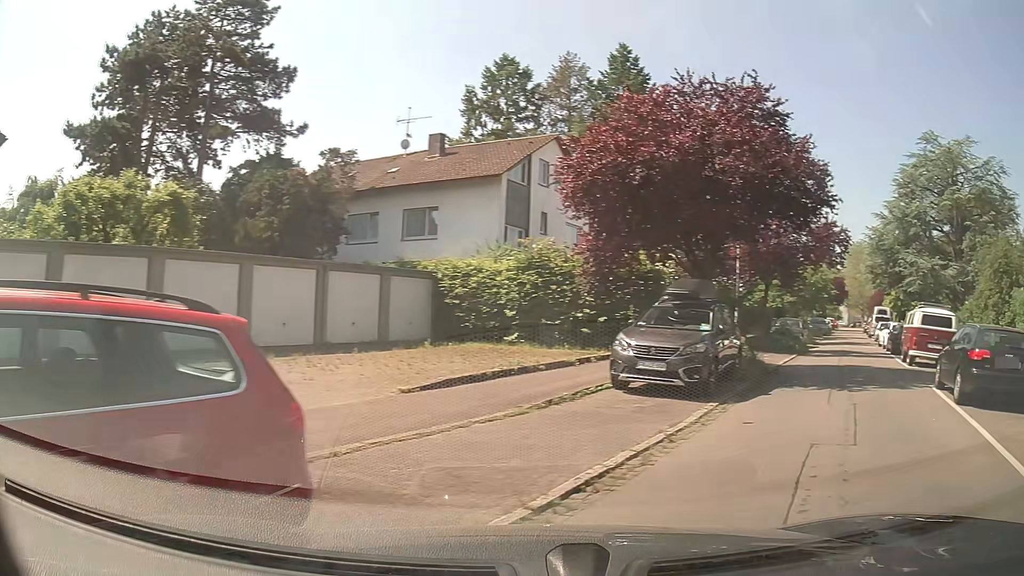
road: residential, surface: asphalt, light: Day
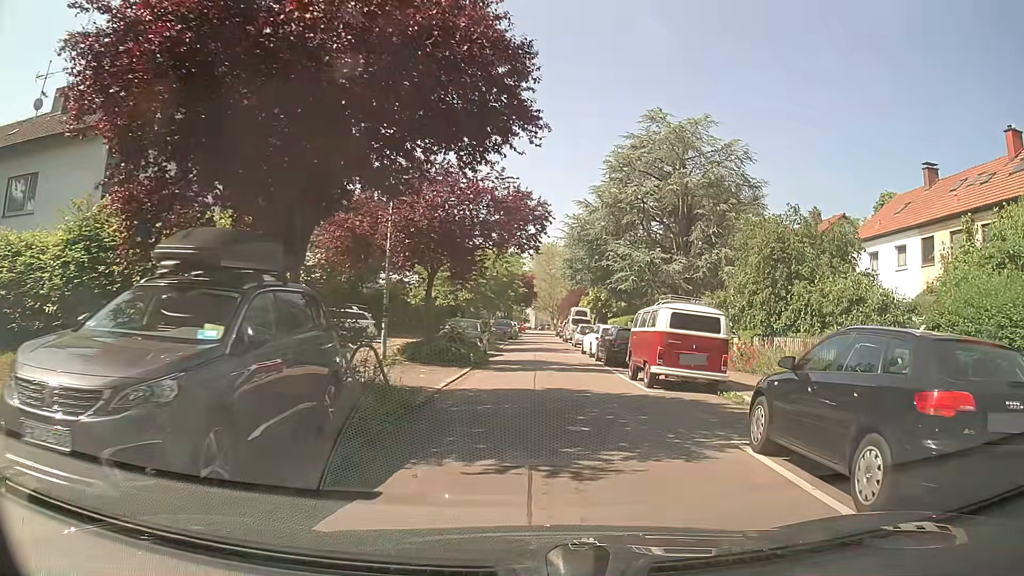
(+2.2, +7.5) m; +24°
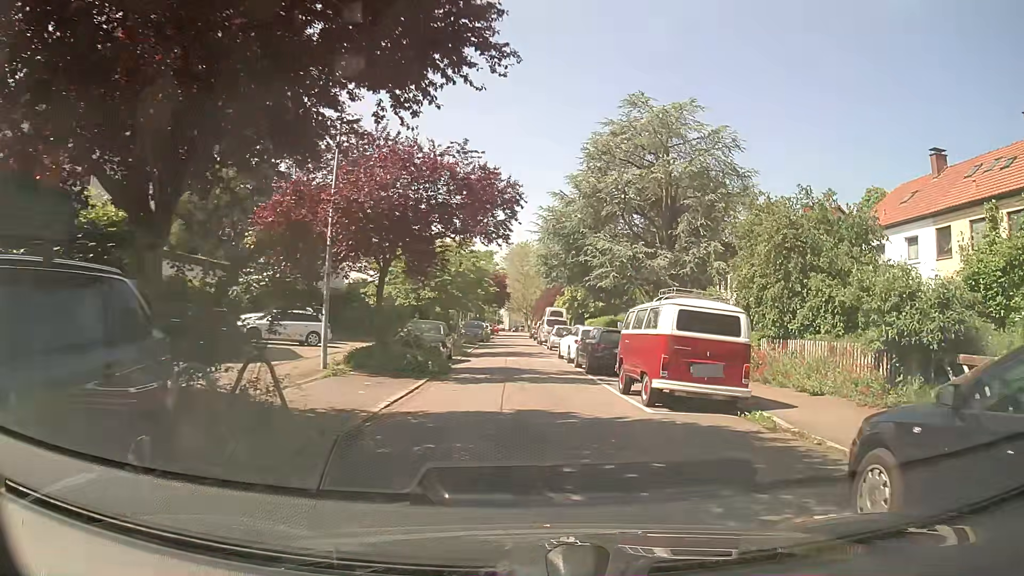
(+0.1, +3.4) m; +1°
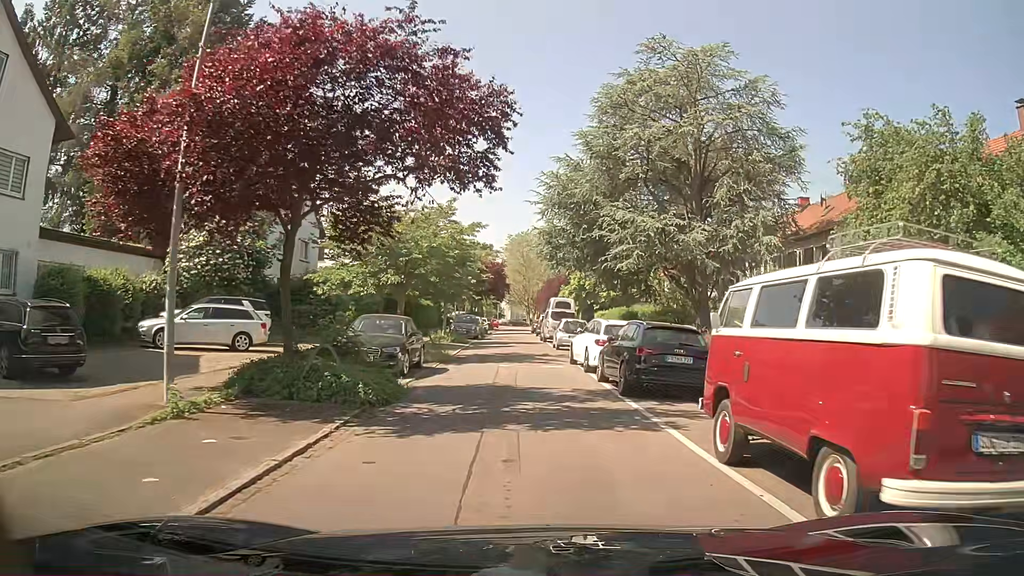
(+0.1, +7.6) m; 0°
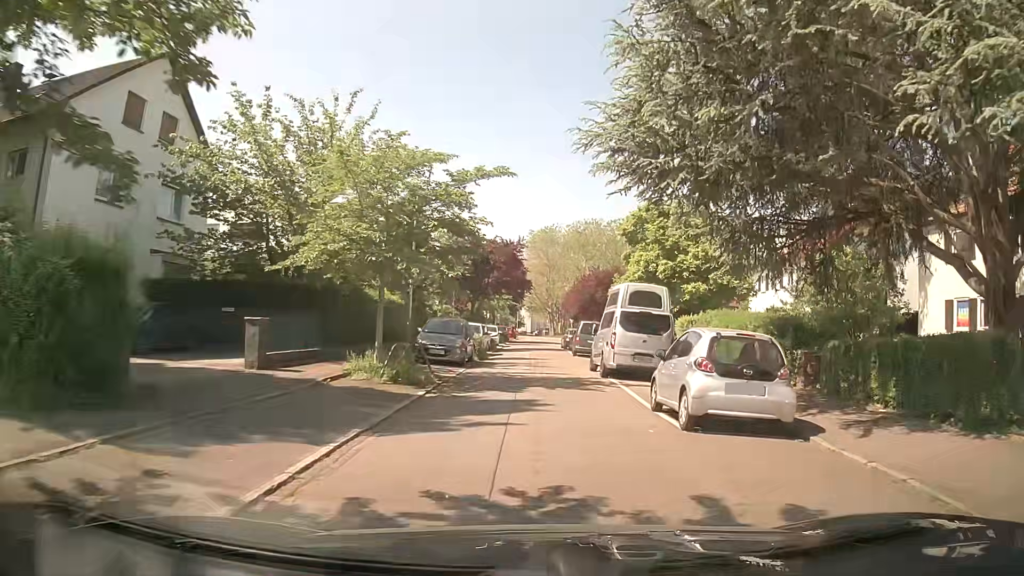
(-0.5, +21.6) m; 0°
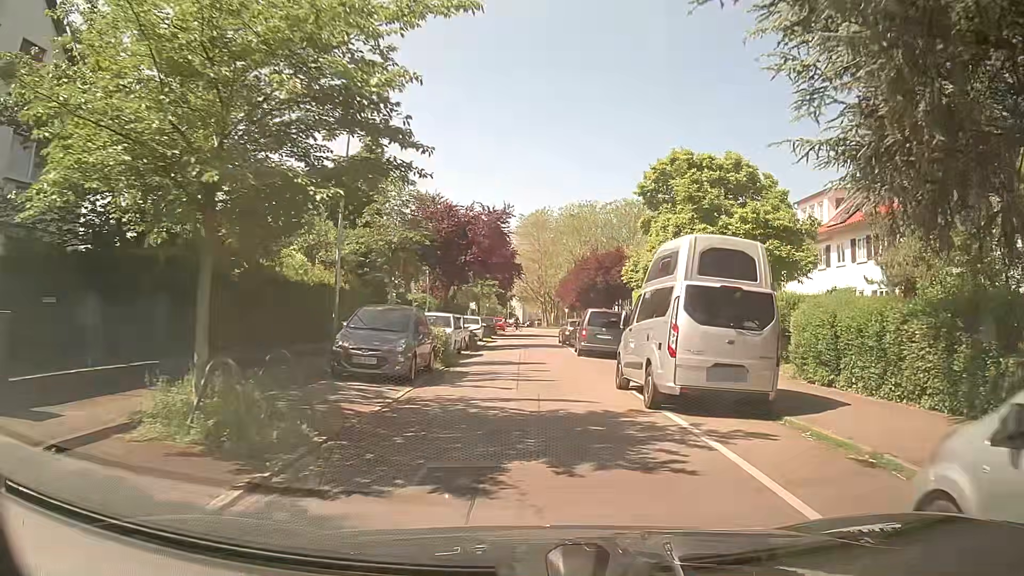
(-0.1, +8.7) m; +1°
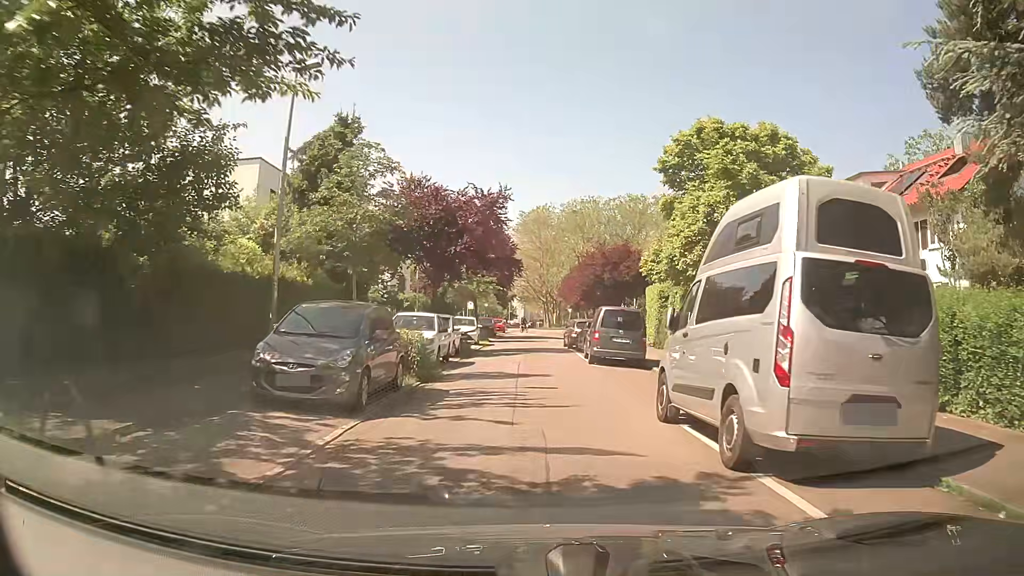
(-0.1, +4.3) m; -2°
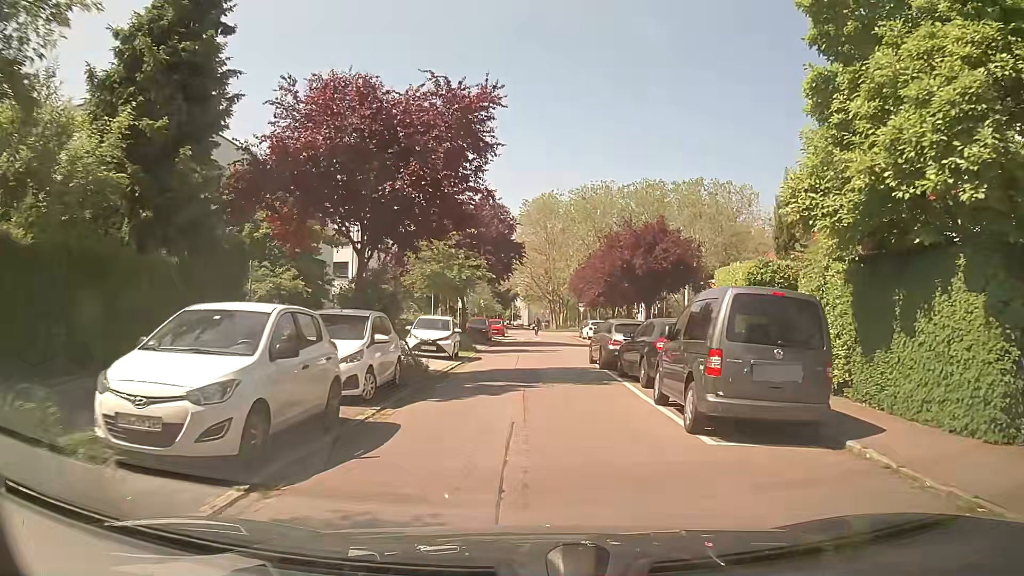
(+0.2, +12.8) m; +3°
(0, +10) (-1, +20) (0, +30) (+1, +40) (0, +50) (0, +60) (0, +70) (-1, +80) (-4, +89) (-5, +99) m
